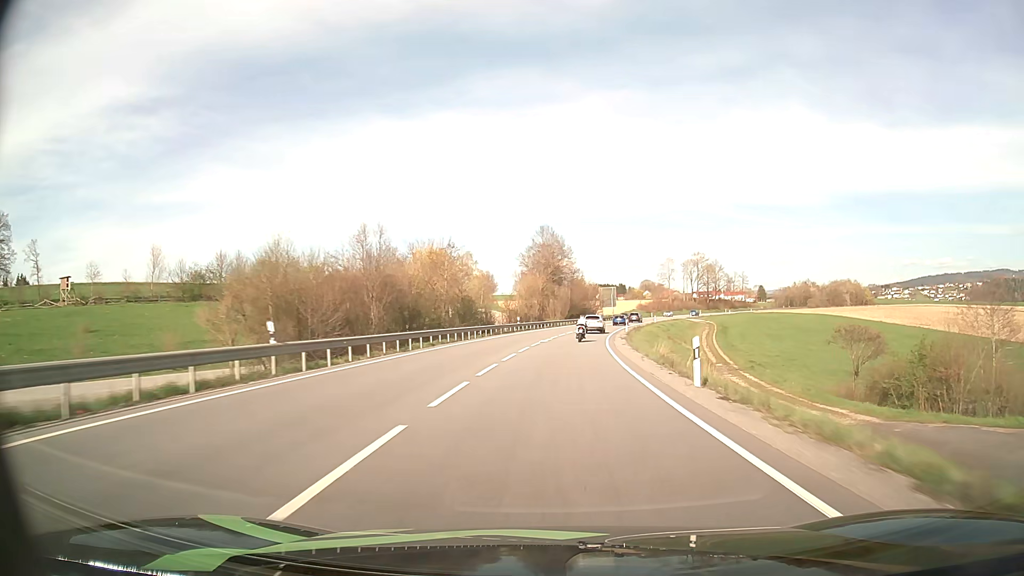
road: primary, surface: asphalt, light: Day
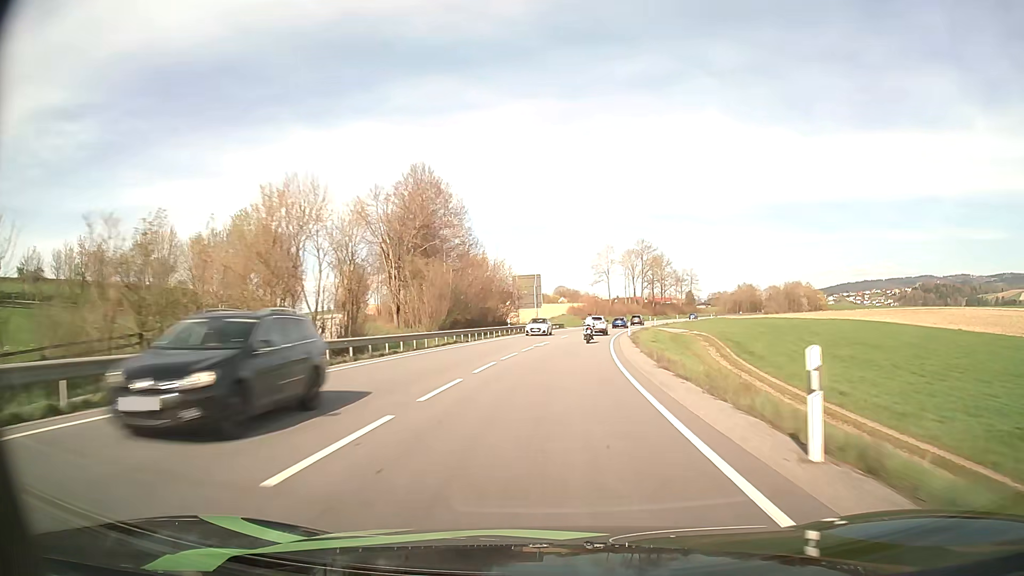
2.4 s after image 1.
(+4.2, +58.6) m; +8°
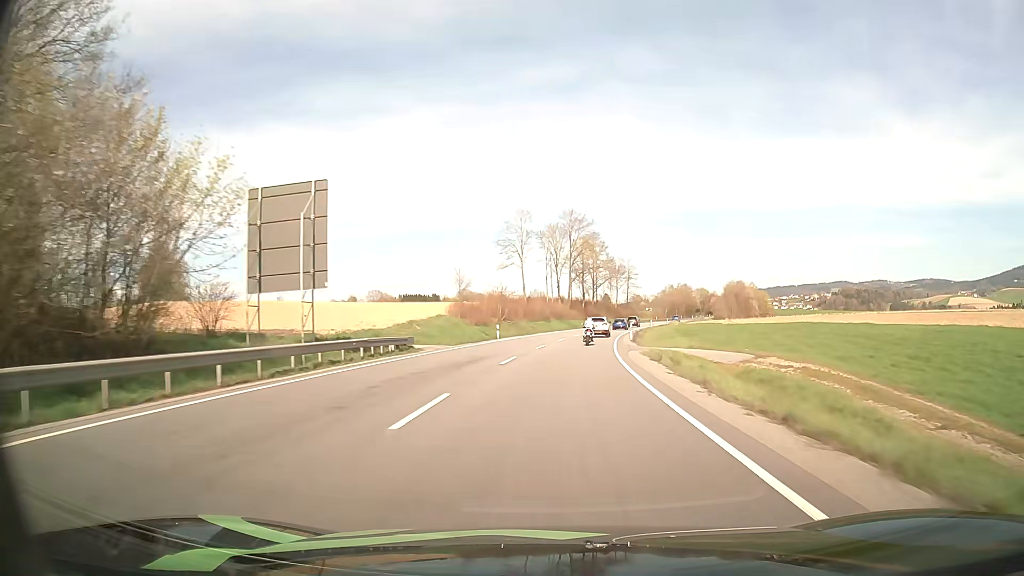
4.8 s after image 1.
(+4.0, +56.3) m; +8°
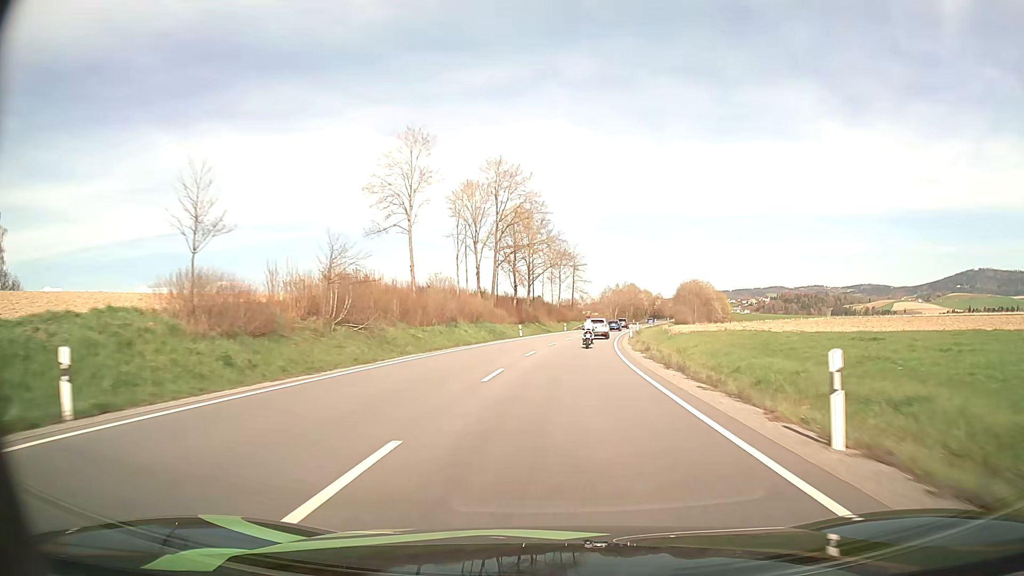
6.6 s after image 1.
(+2.0, +41.6) m; +6°
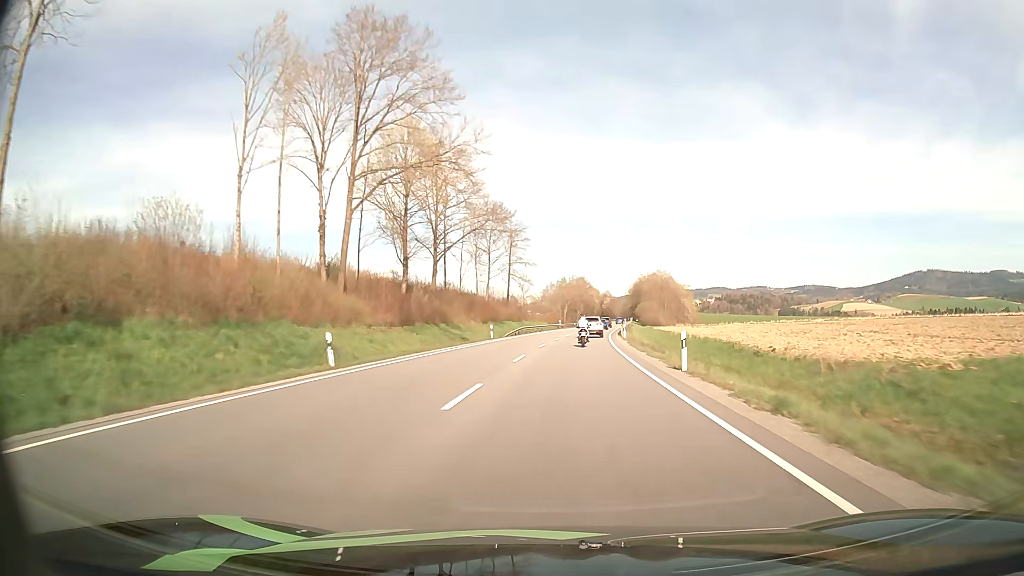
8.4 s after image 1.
(+2.1, +41.3) m; +5°
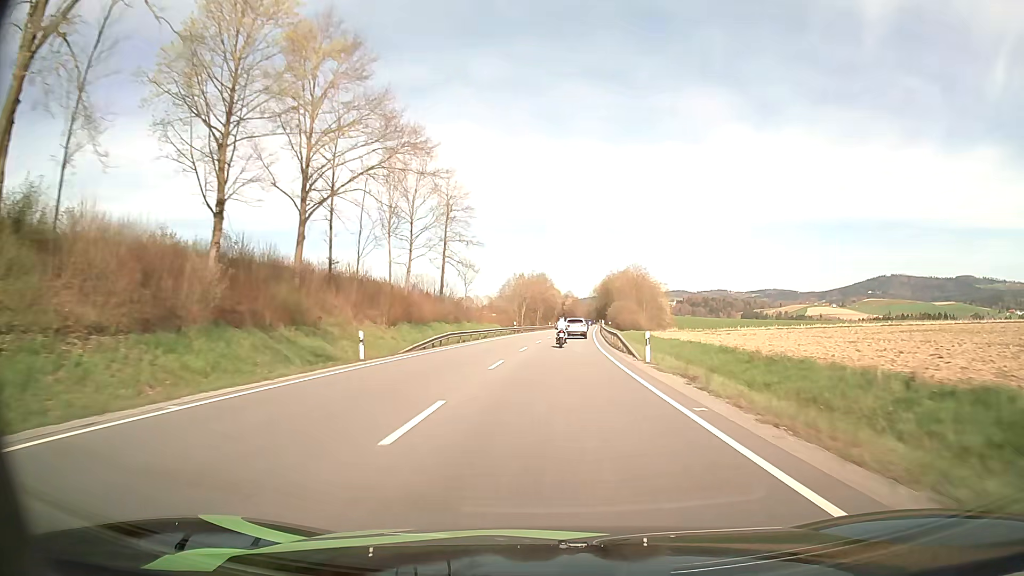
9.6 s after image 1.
(+0.9, +26.8) m; +4°
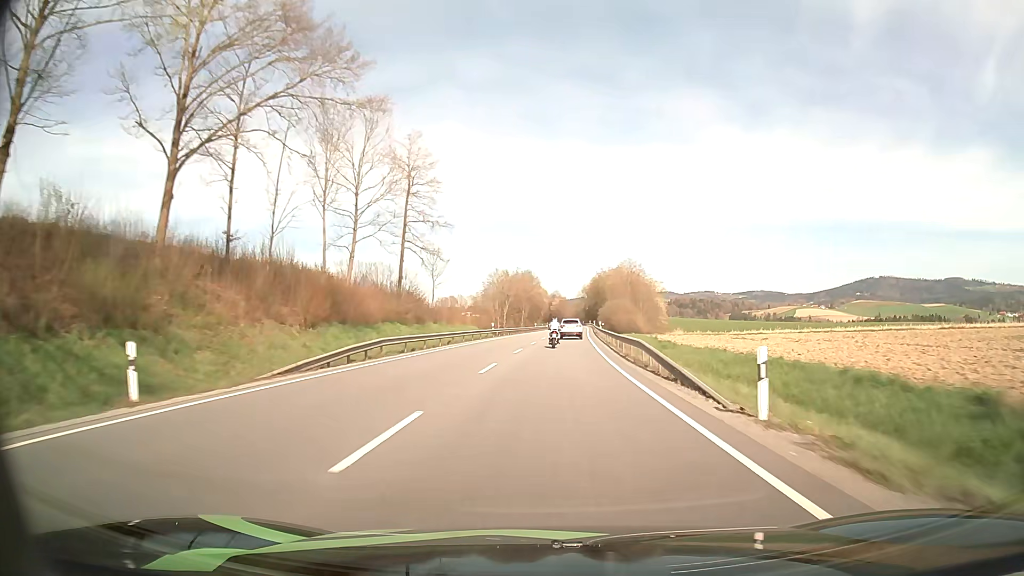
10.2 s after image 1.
(+0.1, +13.4) m; +1°
